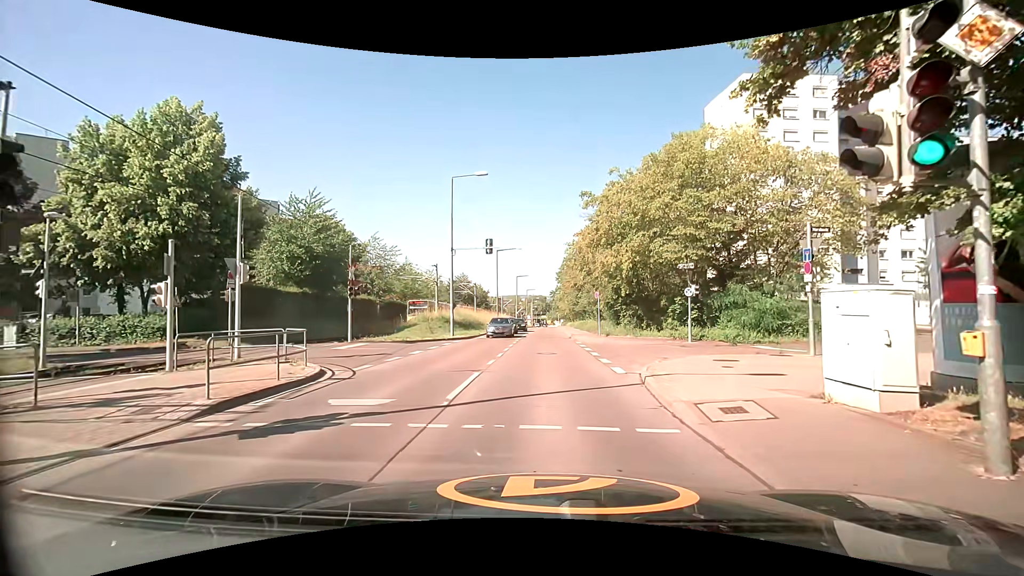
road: tertiary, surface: concrete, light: Day
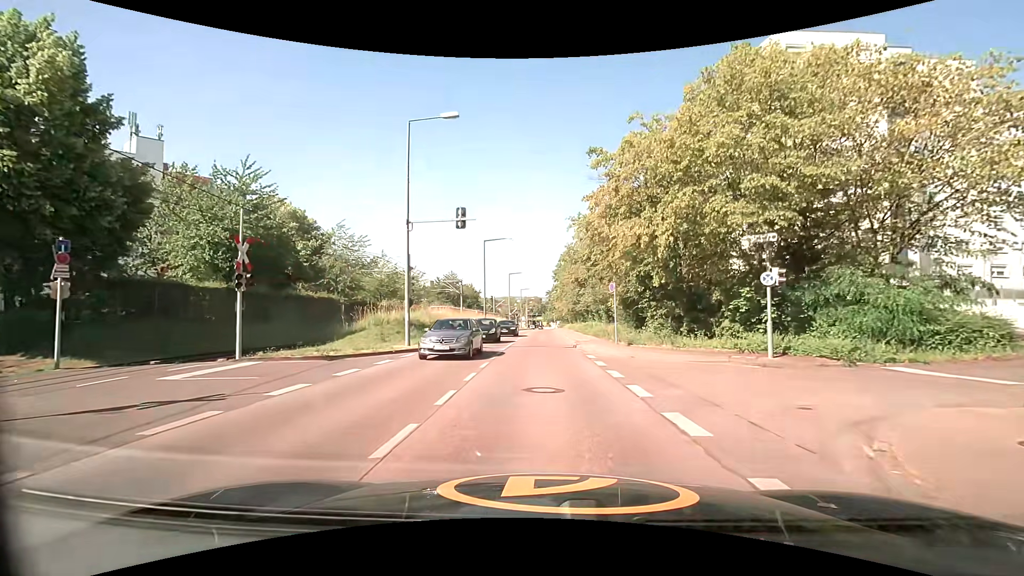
(+0.3, +10.0) m; +2°
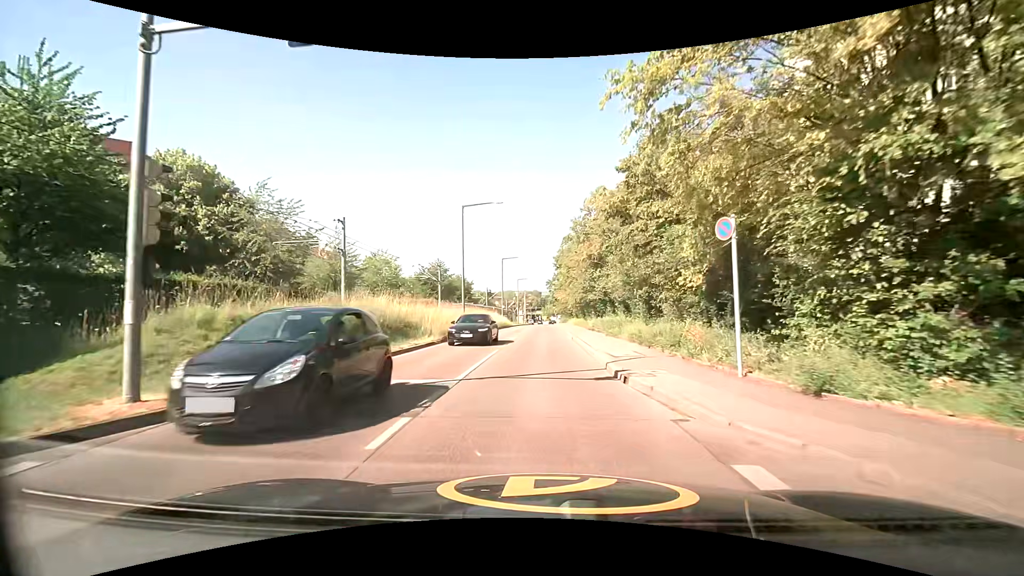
(0.0, +15.2) m; 0°
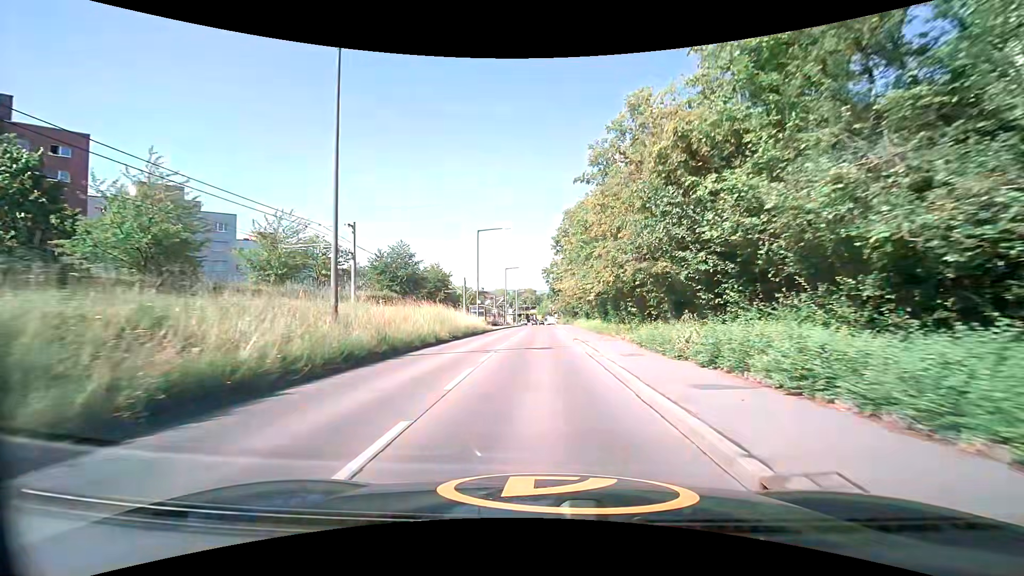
(+0.1, +25.1) m; +1°
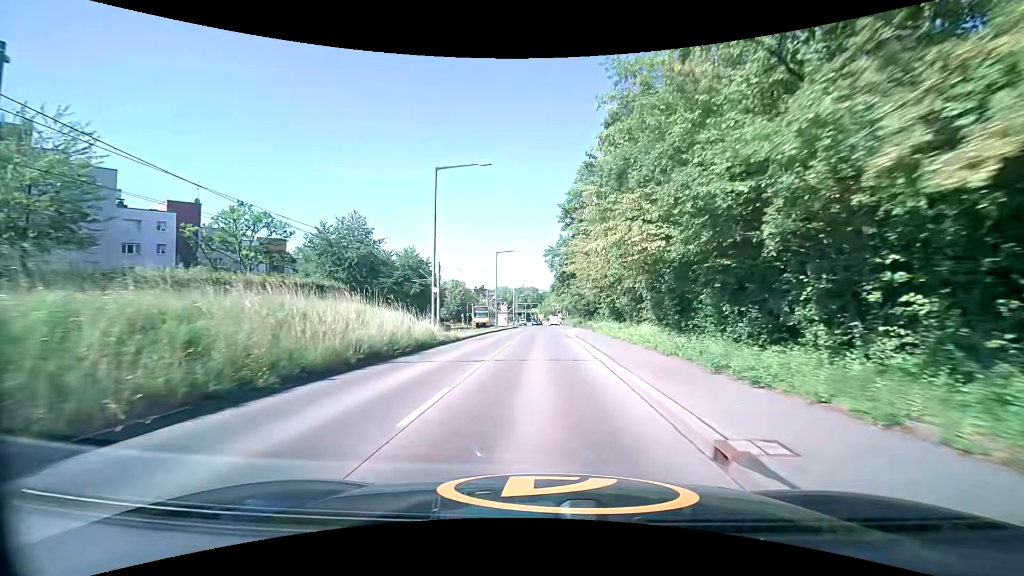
(-0.1, +21.4) m; 0°
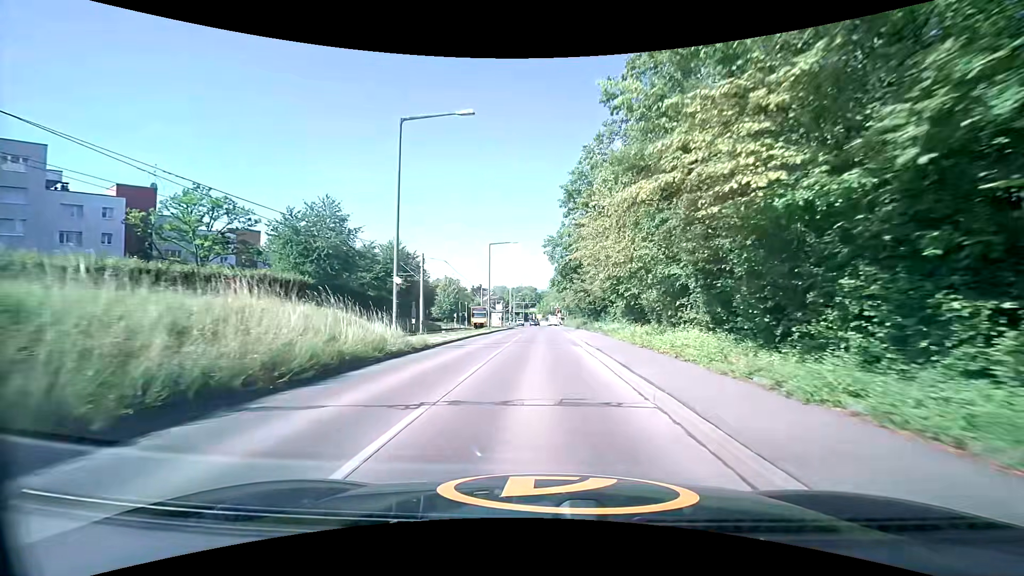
(0.0, +7.5) m; 0°
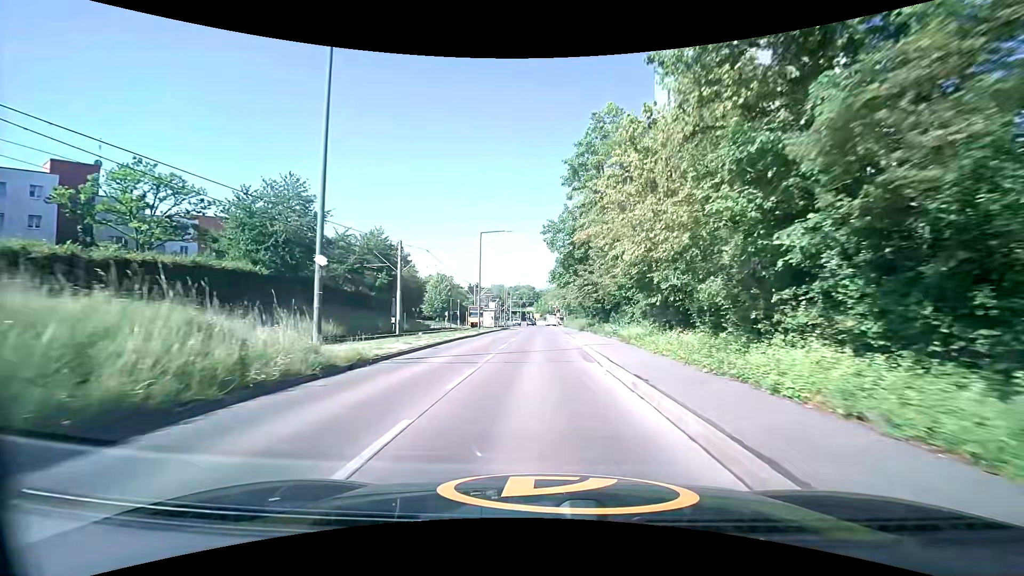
(+0.1, +7.5) m; +1°
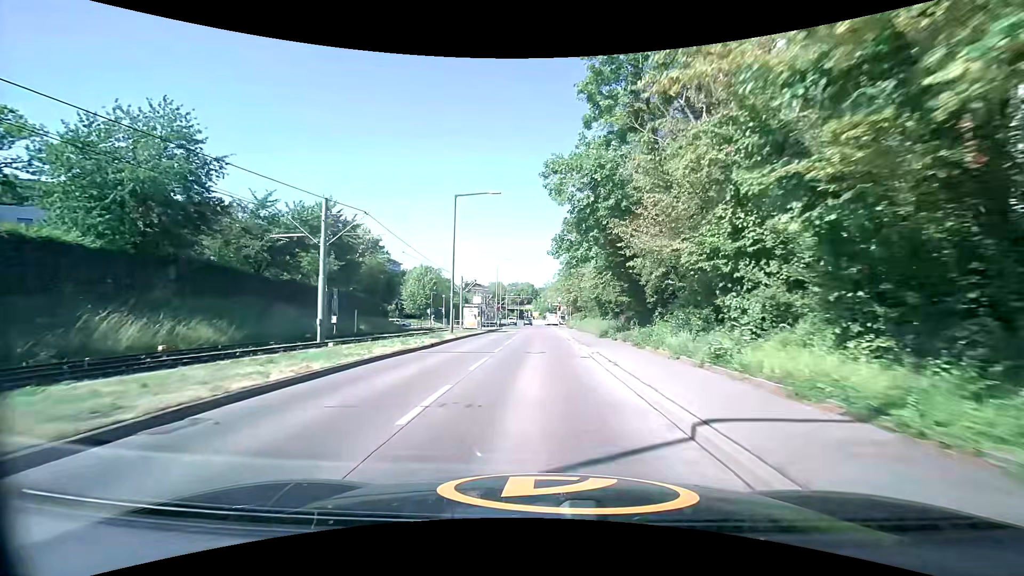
(0.0, +15.1) m; 0°
(0, +10) (0, +20) (0, +30) (0, +40) (0, +50) (+1, +60) (+1, +70) (+1, +80) (+1, +90) (+1, +100) m
